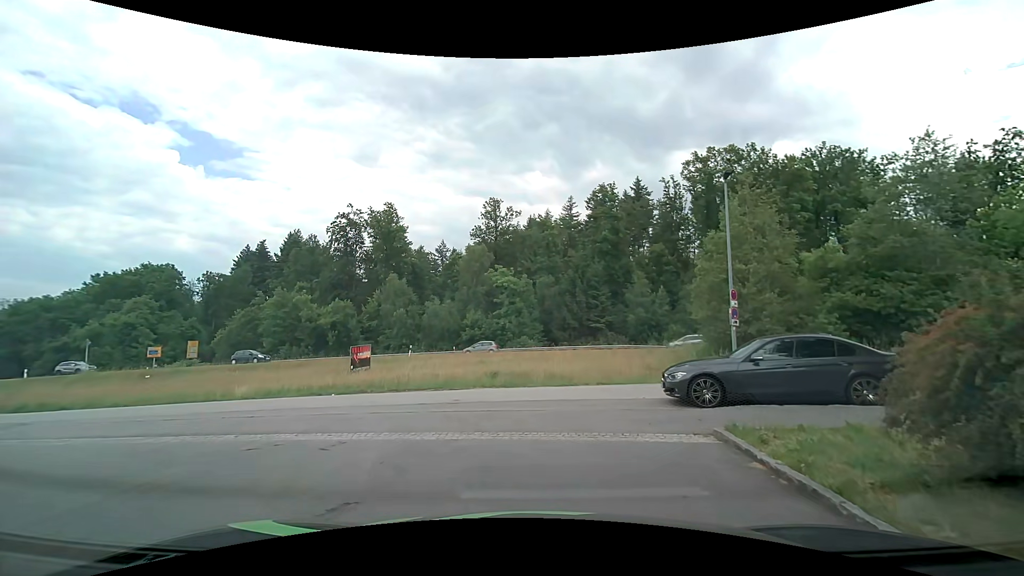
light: Day
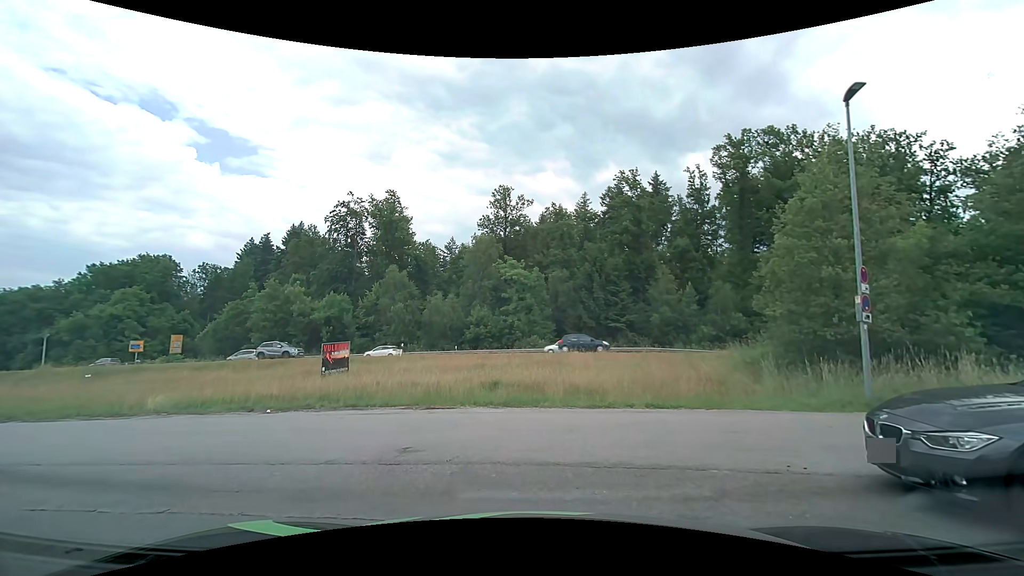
(0.0, +6.3) m; 0°
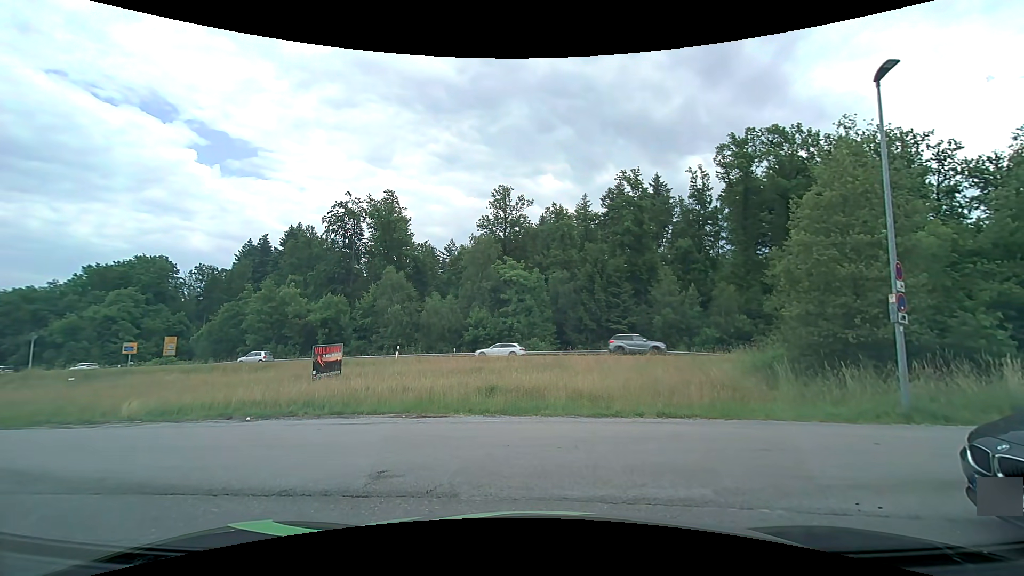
(0.0, +1.1) m; 0°
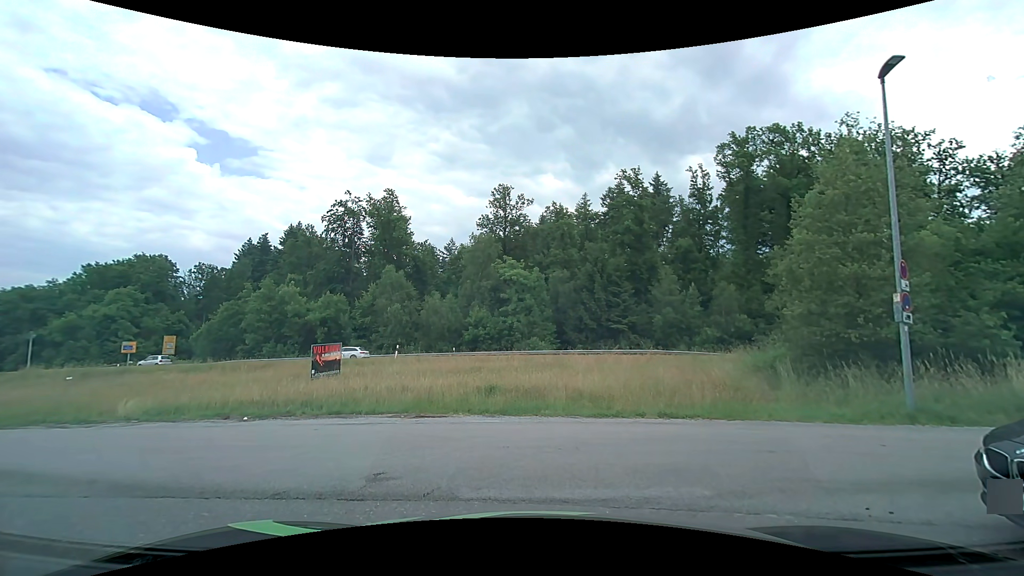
(0.0, +0.2) m; 0°
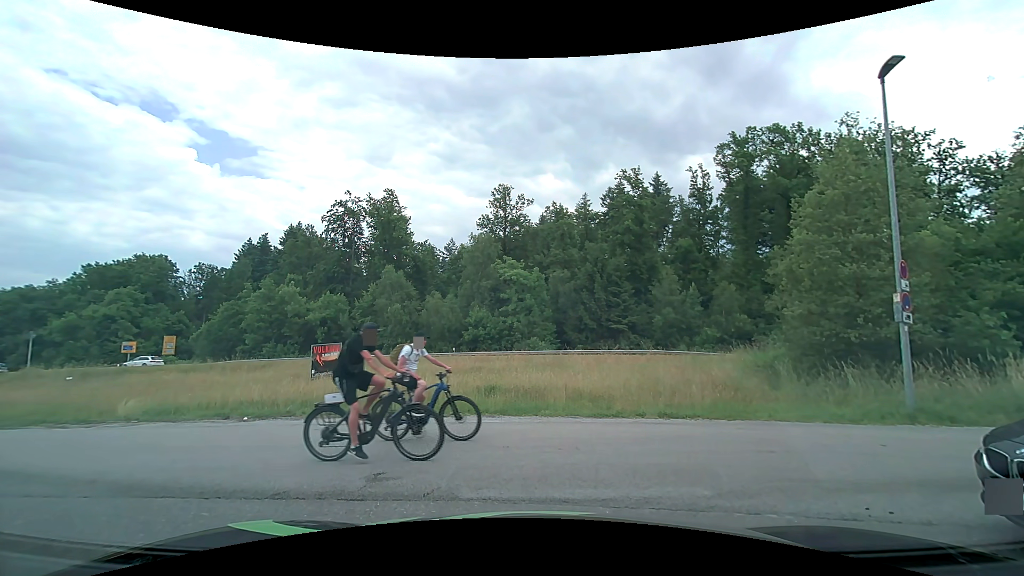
(0.0, 0.0) m; 0°
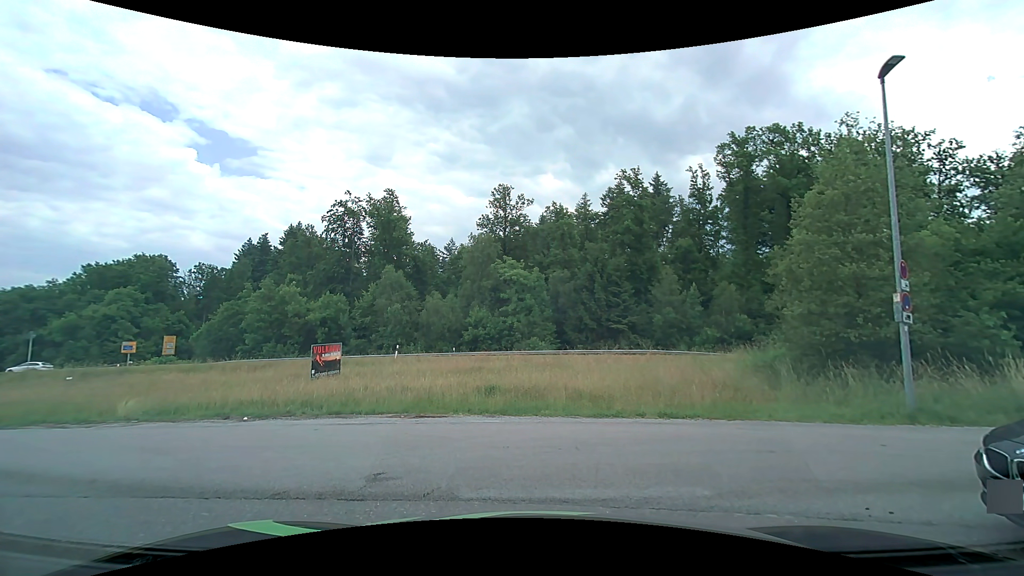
(0.0, 0.0) m; 0°
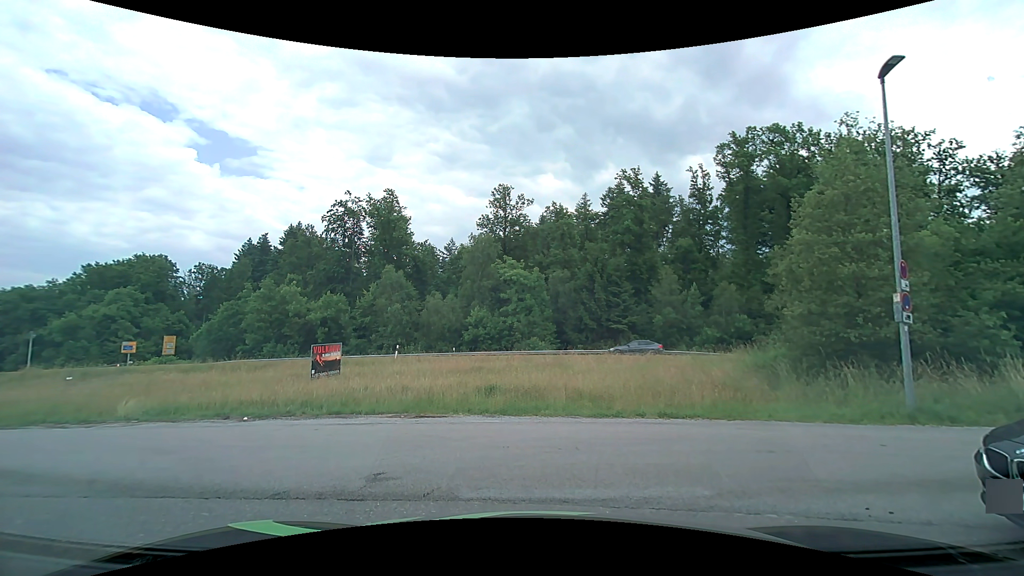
(0.0, 0.0) m; 0°
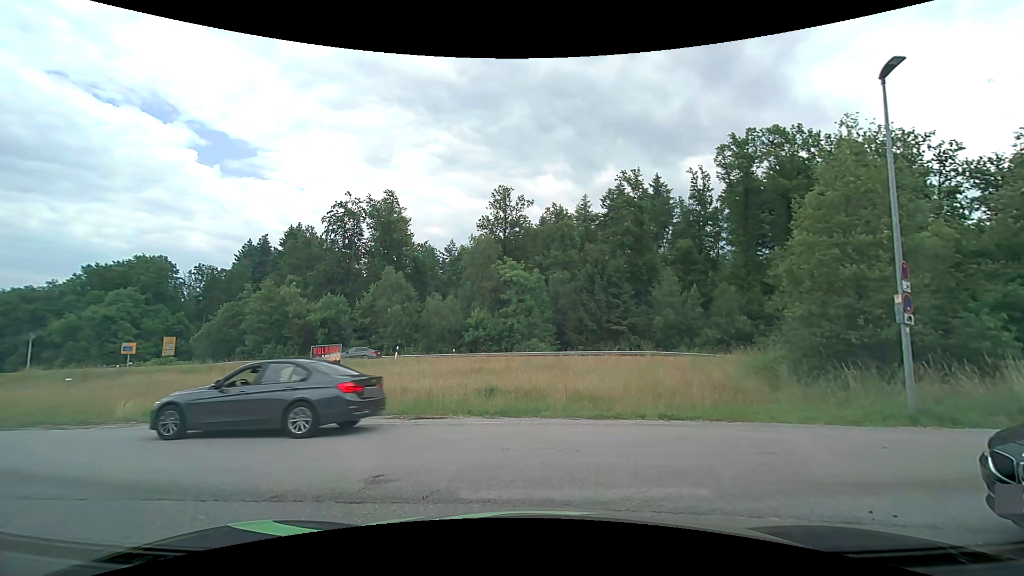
(0.0, 0.0) m; 0°
